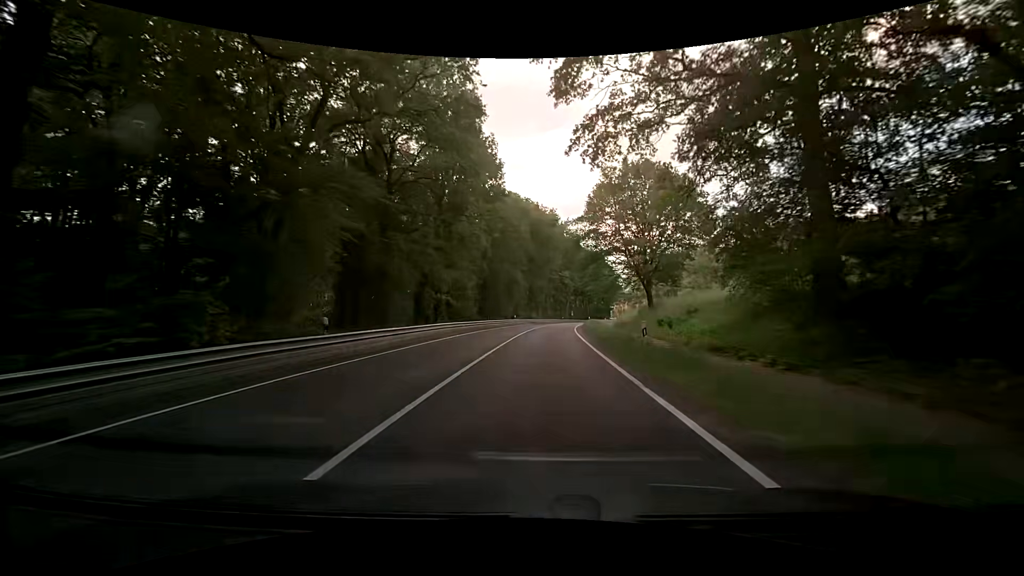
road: primary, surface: asphalt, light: Day
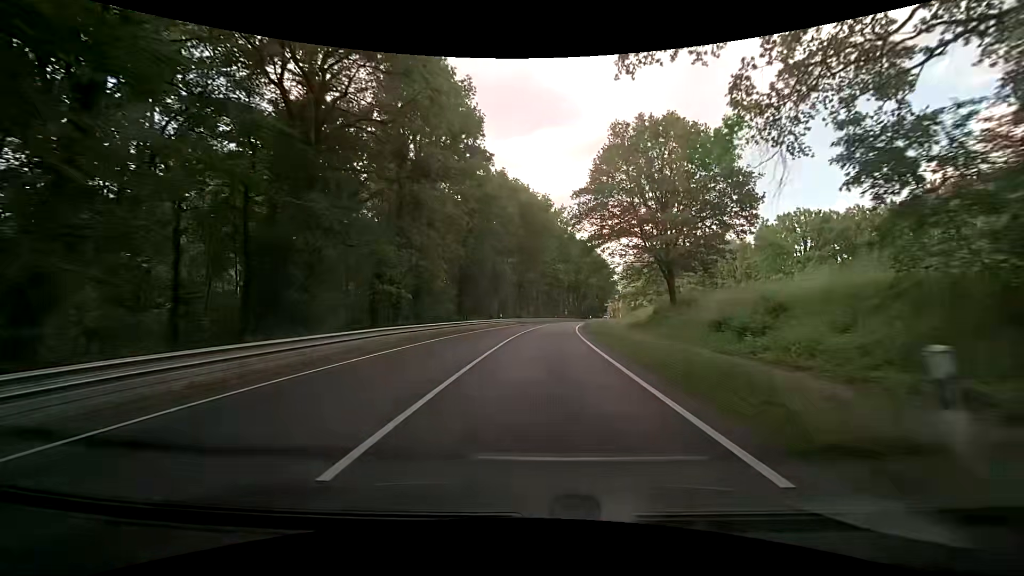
(0.0, +11.4) m; +1°
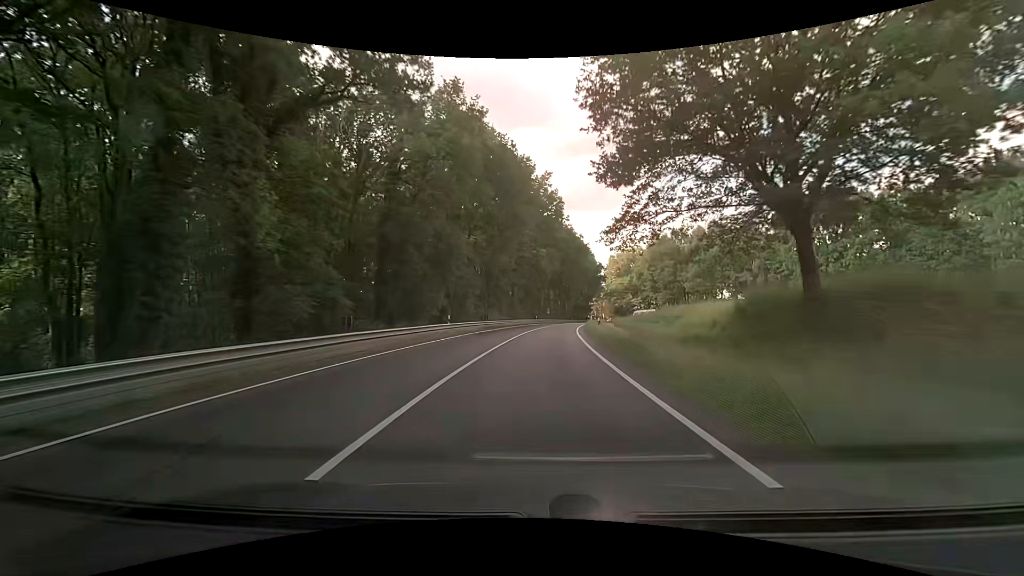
(+0.5, +22.3) m; +3°
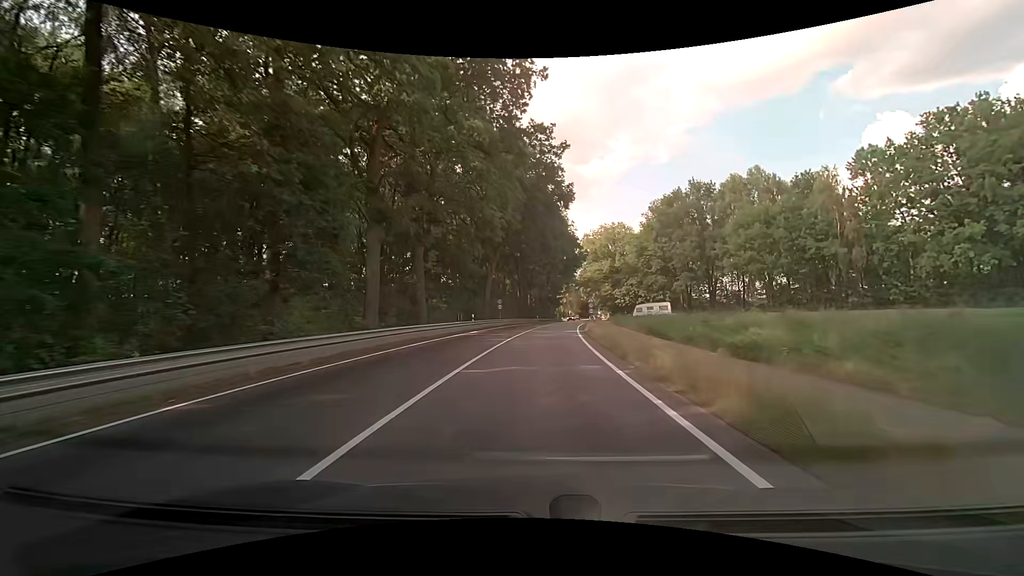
(+2.1, +43.4) m; +5°
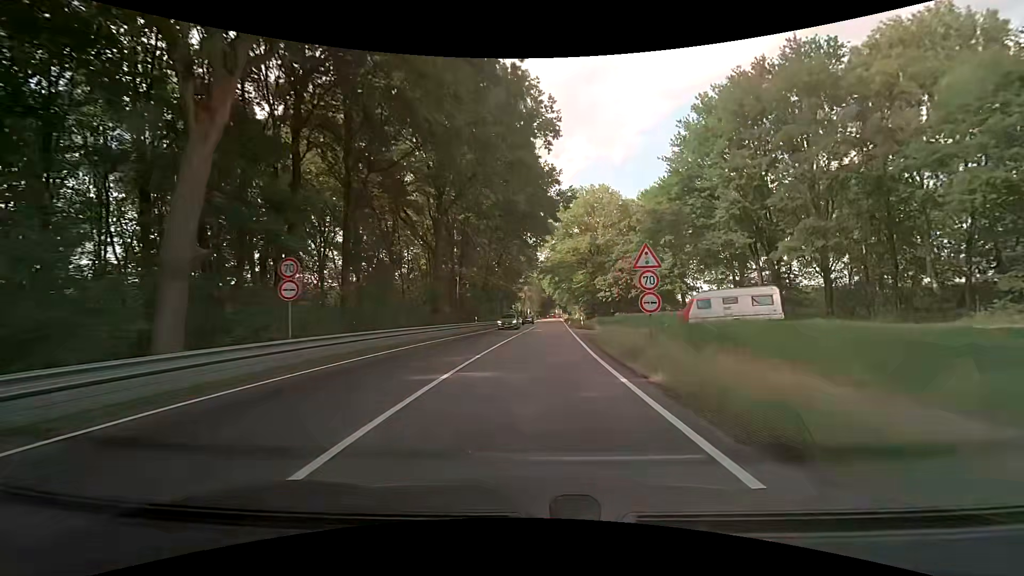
(+2.0, +42.0) m; +5°
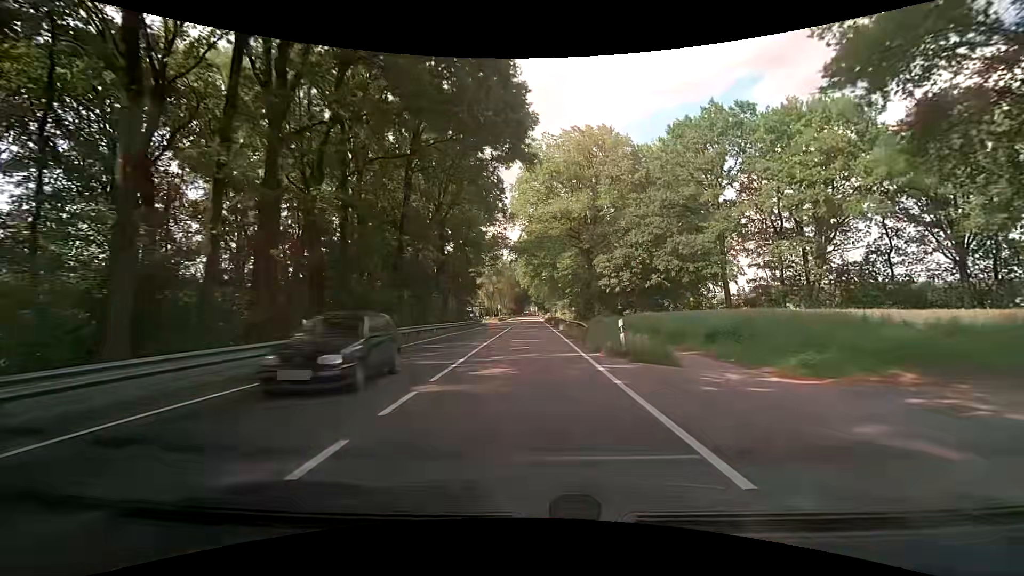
(+0.7, +31.0) m; +3°
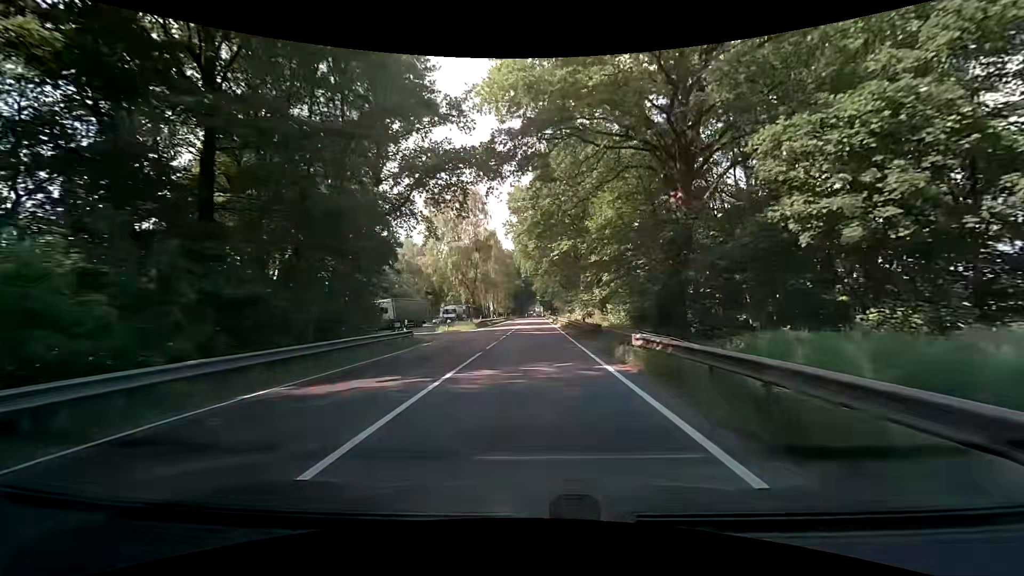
(+0.1, +41.5) m; 0°
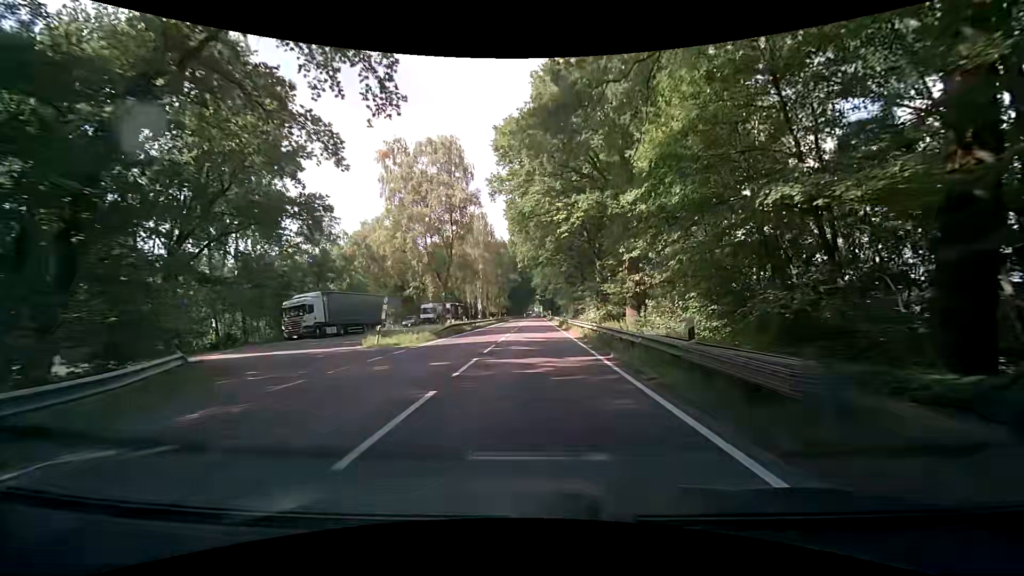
(-0.1, +20.8) m; +1°
(0, +10) (0, +20) (0, +30) (0, +40) (-1, +50) (-1, +60) (-1, +70) (-1, +80) (-1, +90) (-1, +100) m
